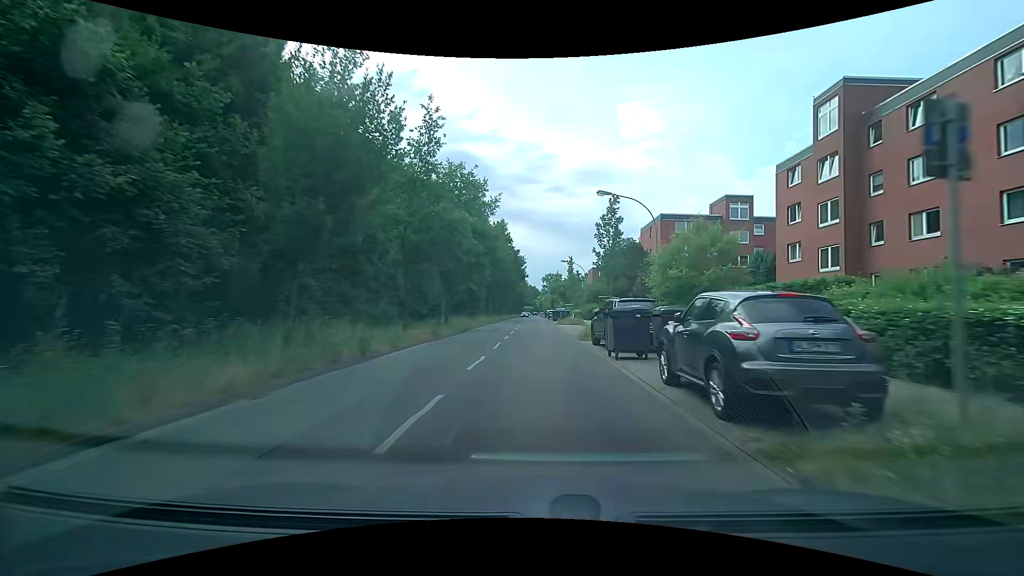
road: secondary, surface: asphalt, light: Day
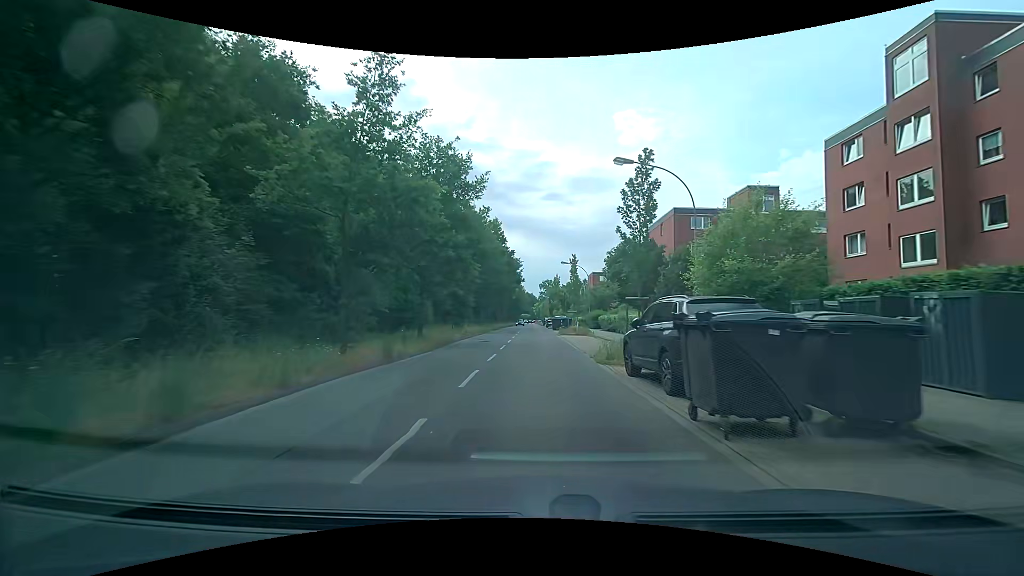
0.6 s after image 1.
(0.0, +7.2) m; +1°
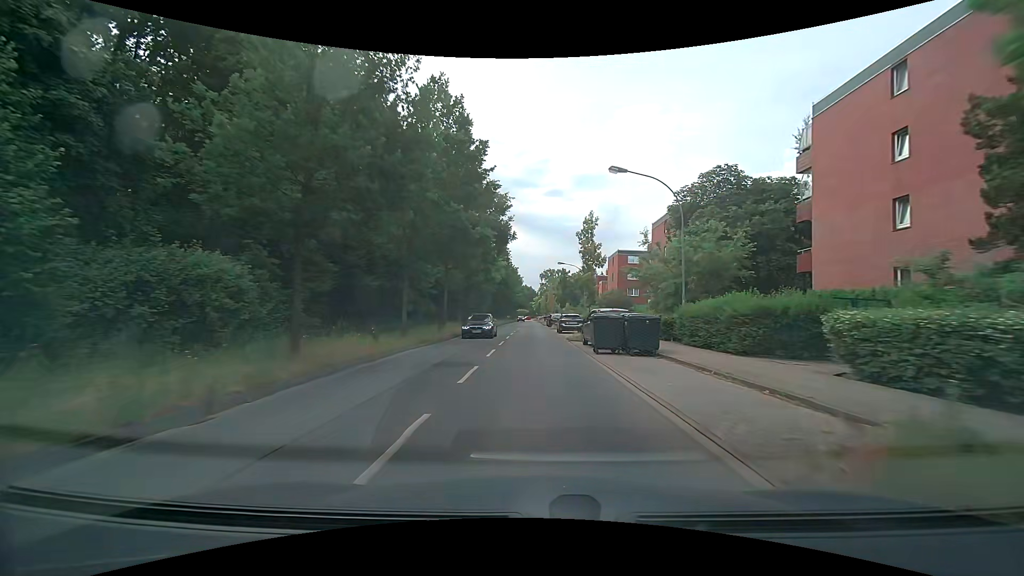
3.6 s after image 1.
(-0.3, +36.6) m; -1°
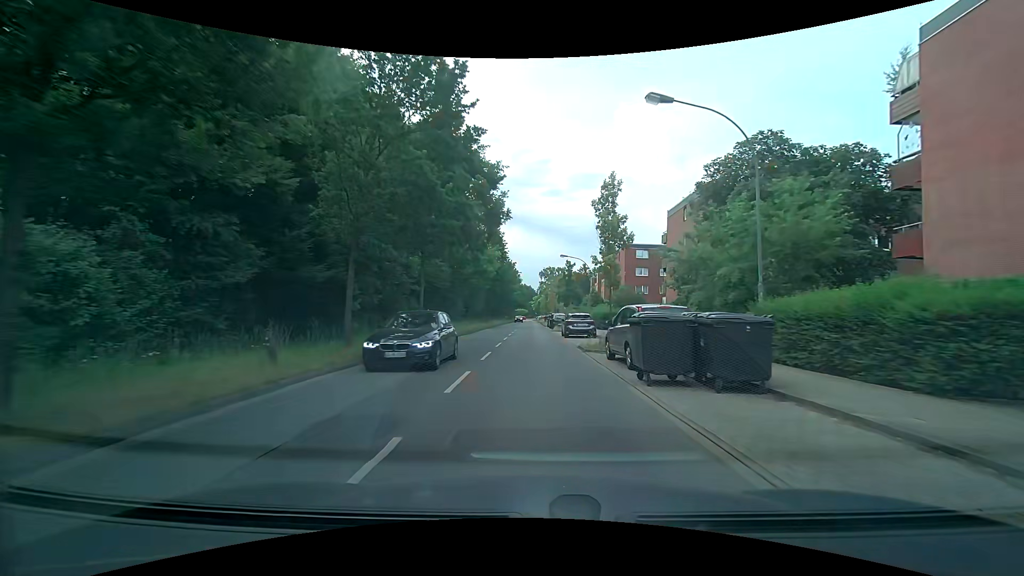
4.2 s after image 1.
(0.0, +7.4) m; 0°
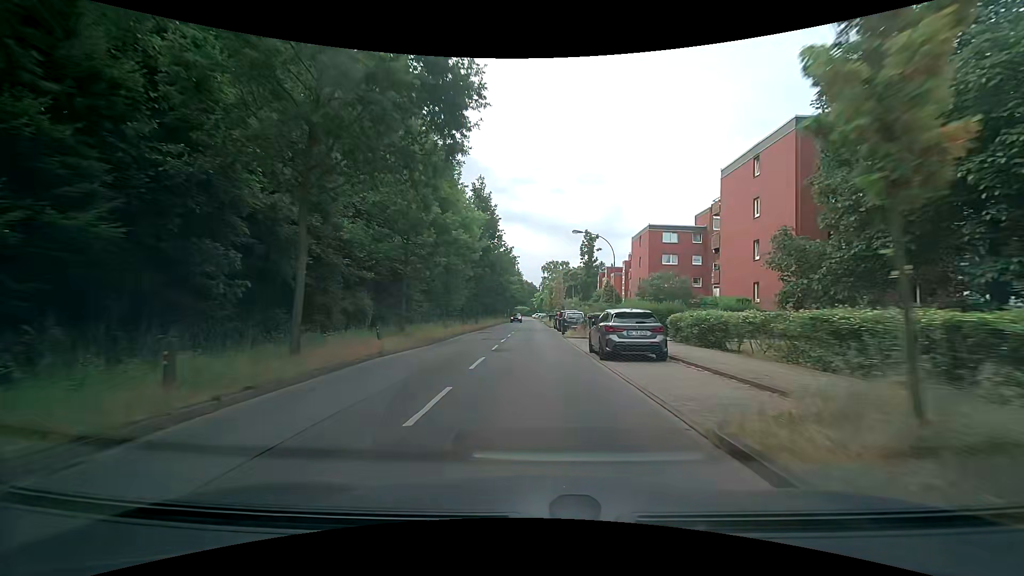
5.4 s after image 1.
(+0.1, +14.9) m; 0°
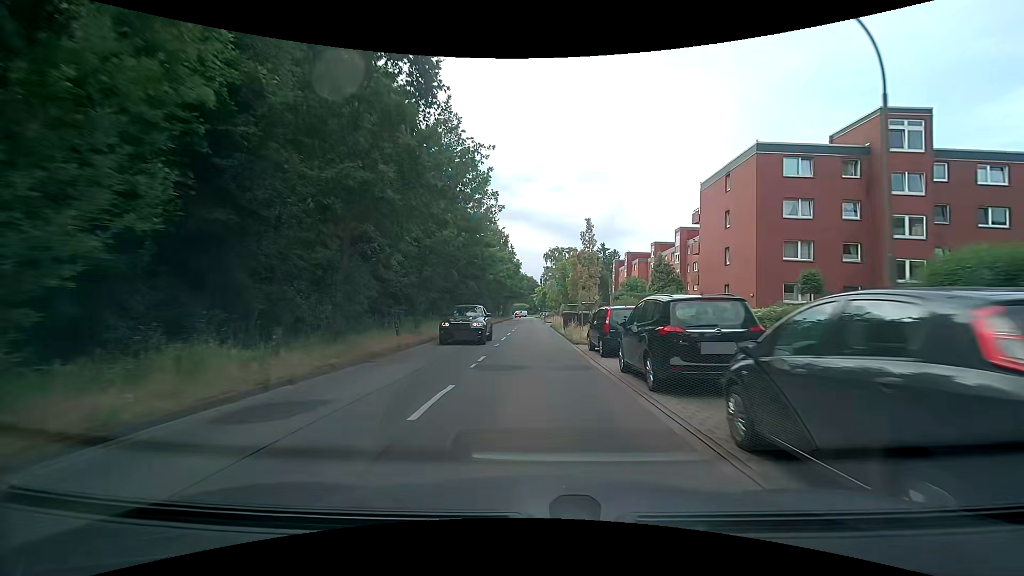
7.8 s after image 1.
(+0.2, +30.2) m; 0°
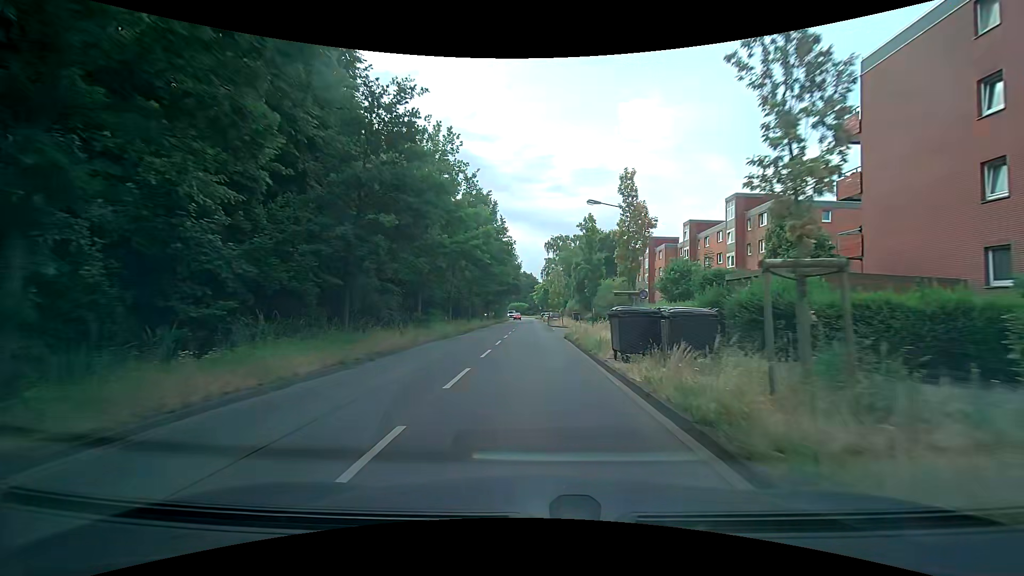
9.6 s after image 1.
(+0.2, +21.5) m; +1°
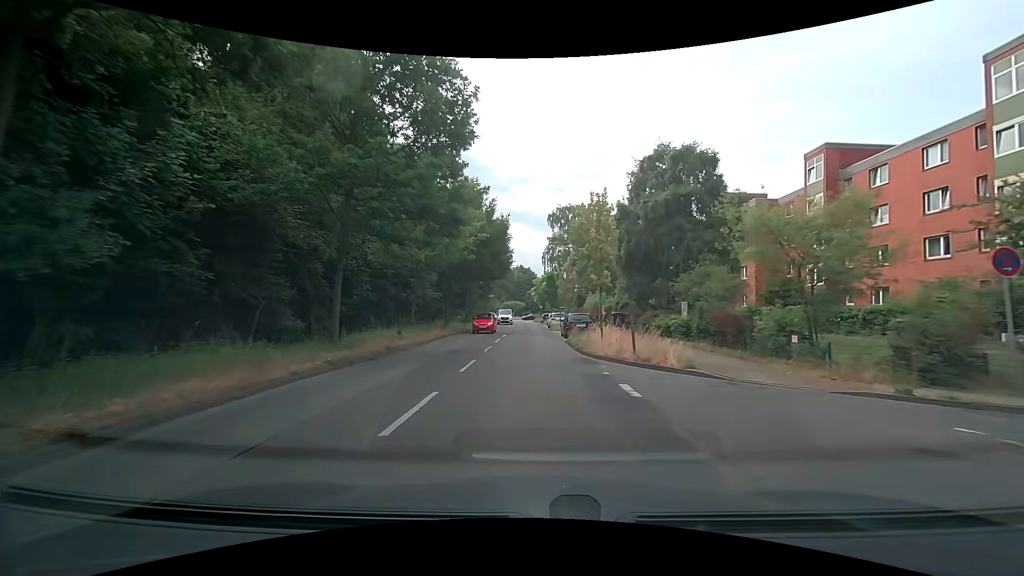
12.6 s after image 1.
(-0.1, +34.0) m; 0°
(0, +10) (0, +20) (0, +30) (0, +40) (0, +50) (-1, +60) (-1, +70) (-2, +80) (-3, +90) (-5, +100) m
